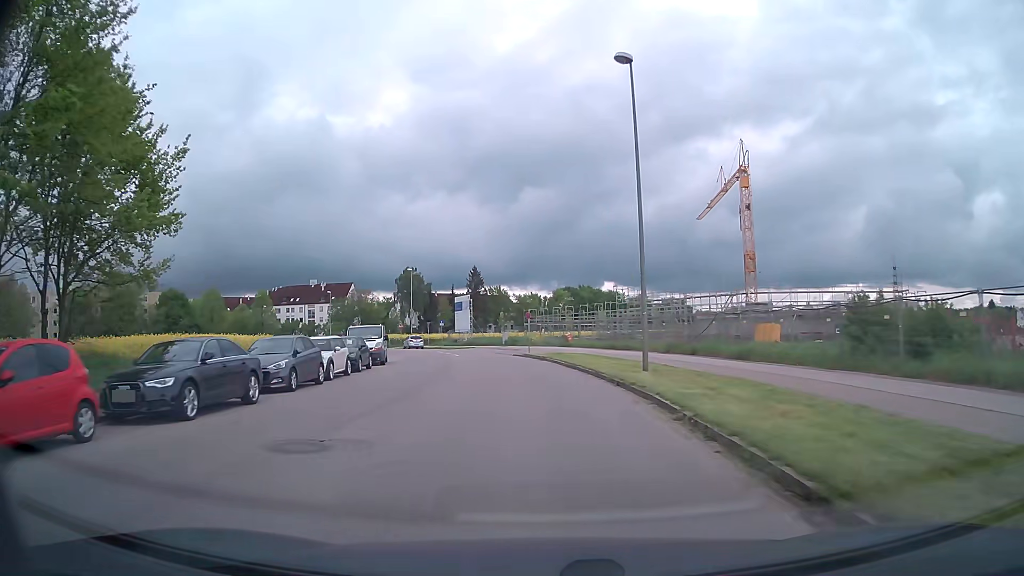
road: residential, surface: asphalt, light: Day
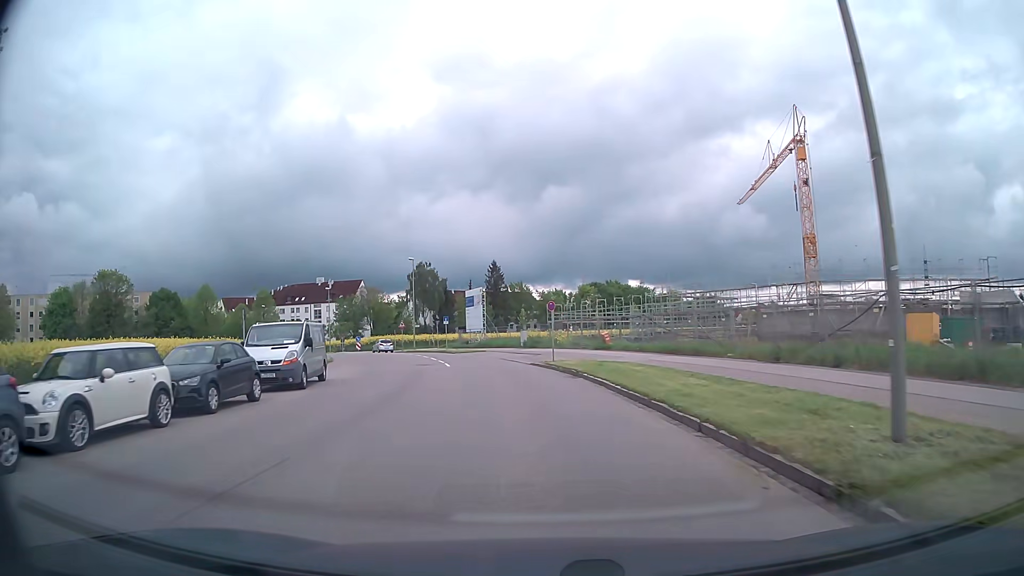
(-0.2, +13.8) m; -3°
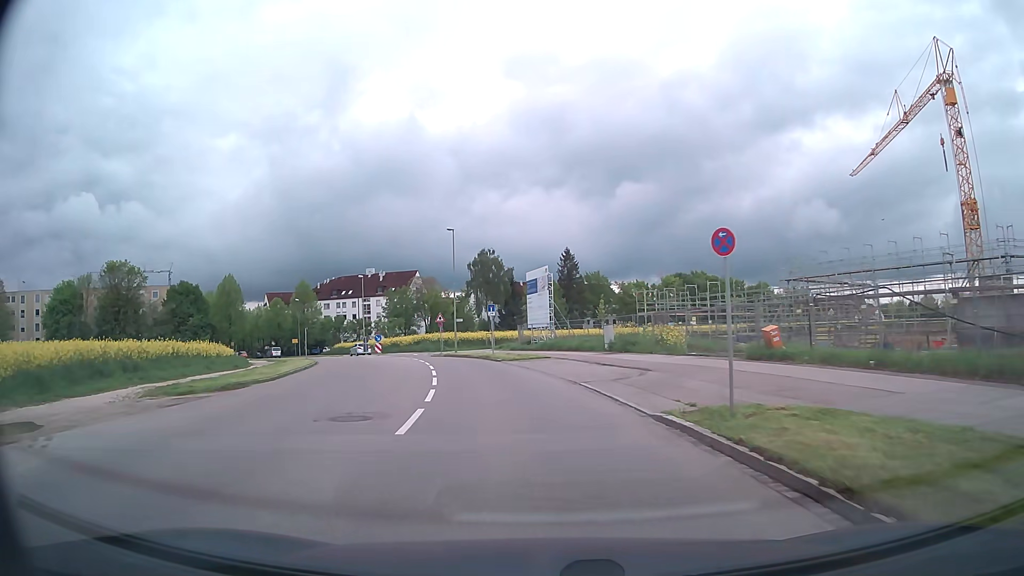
(-0.8, +20.3) m; -6°
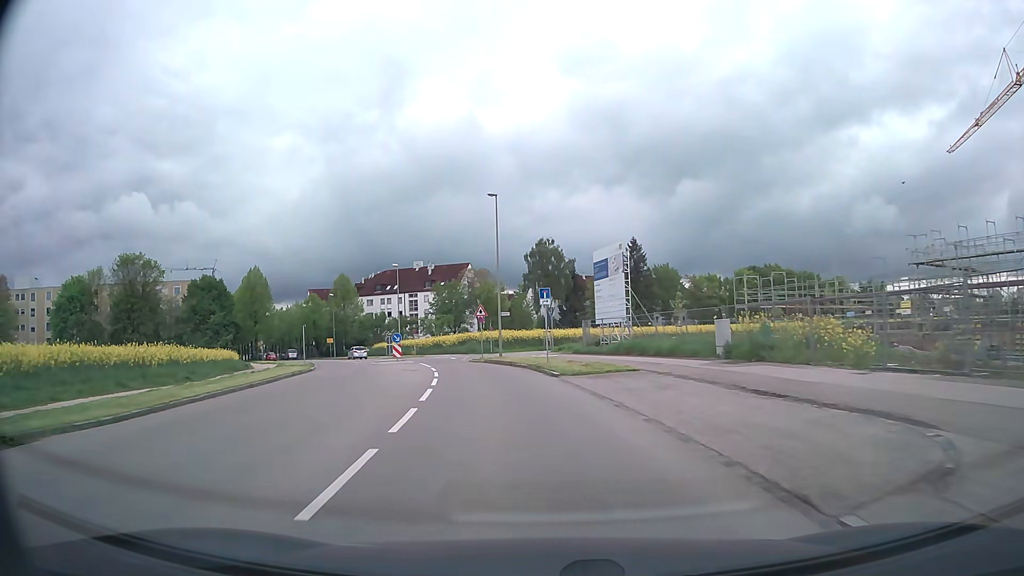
(-0.6, +13.4) m; -5°
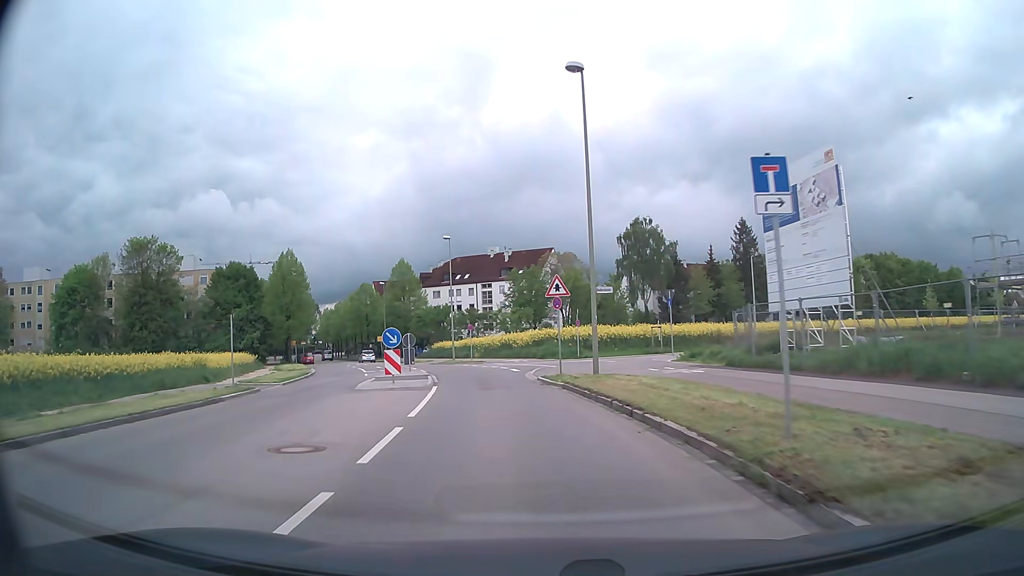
(-1.3, +20.1) m; -8°
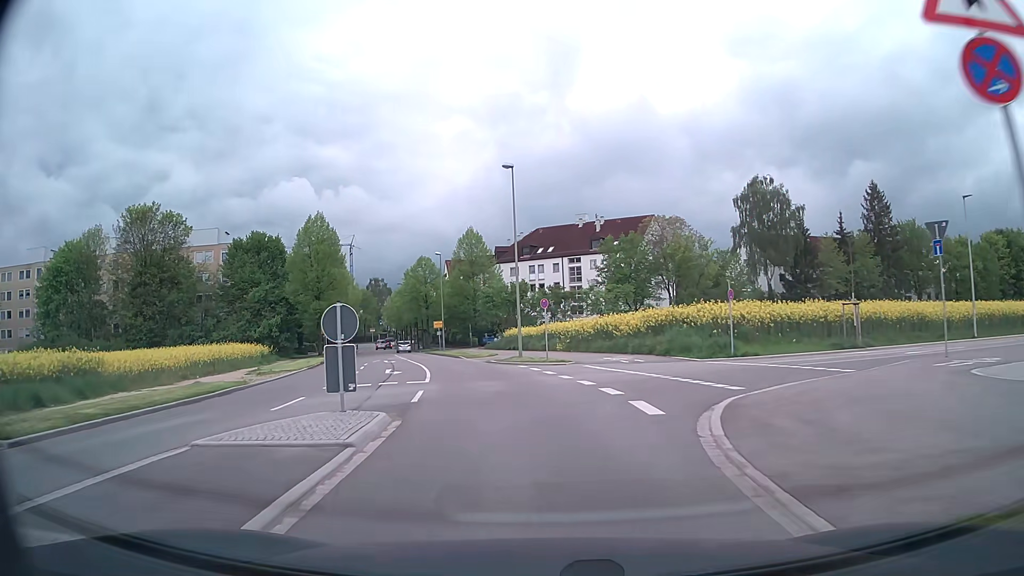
(-1.3, +20.4) m; -7°
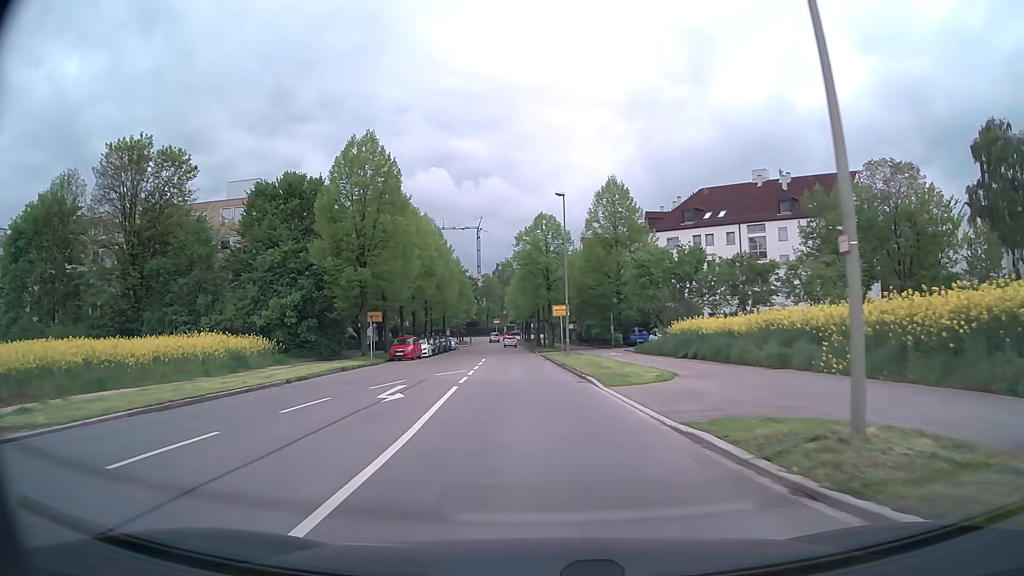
(-2.8, +27.5) m; -12°
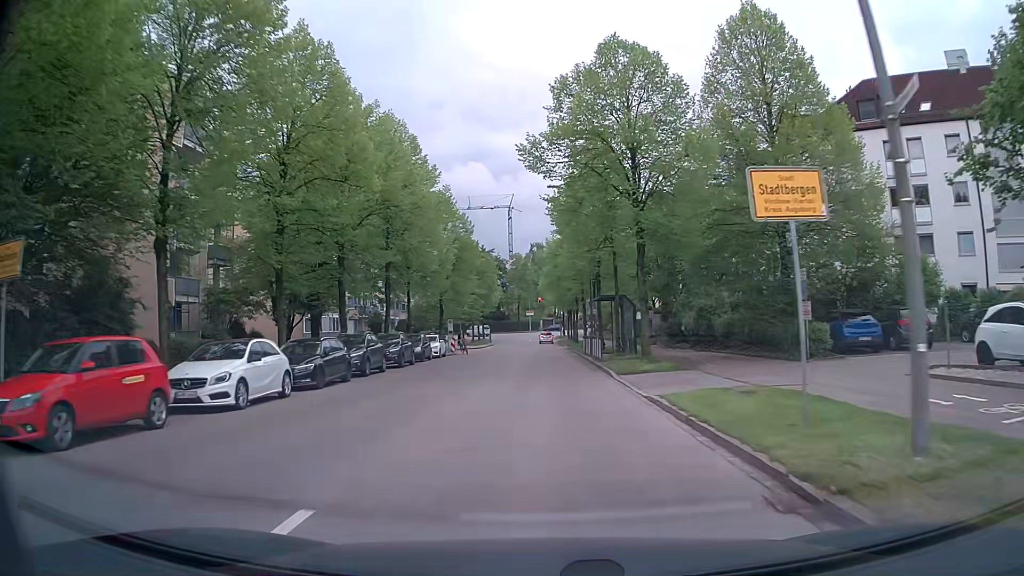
(-1.6, +35.9) m; -4°
(0, +10) (0, +20) (0, +30) (0, +40) (-1, +50) (-1, +60) (-1, +70) (-2, +80) (-2, +90) (-2, +100) m
